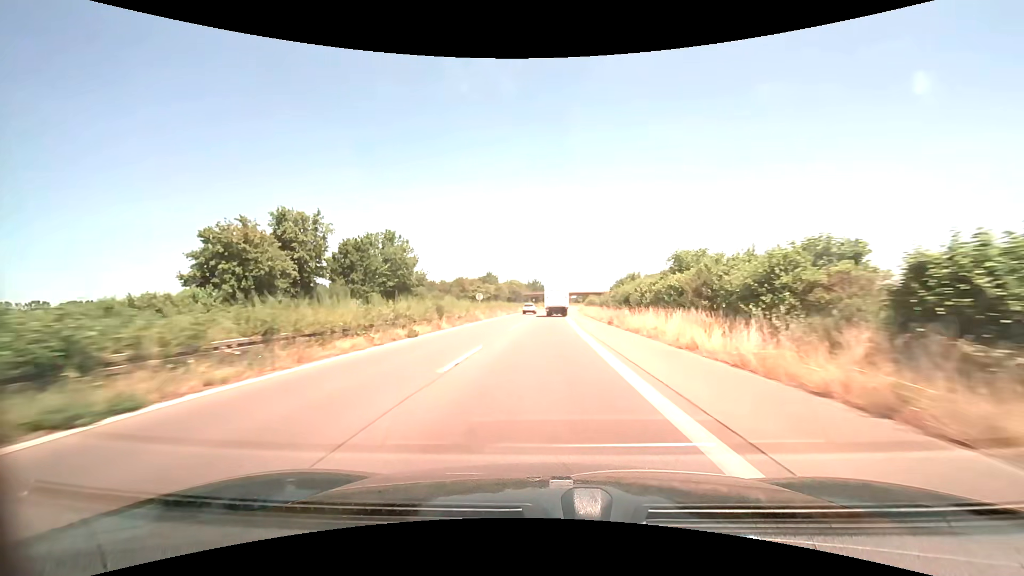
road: trunk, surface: asphalt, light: Day
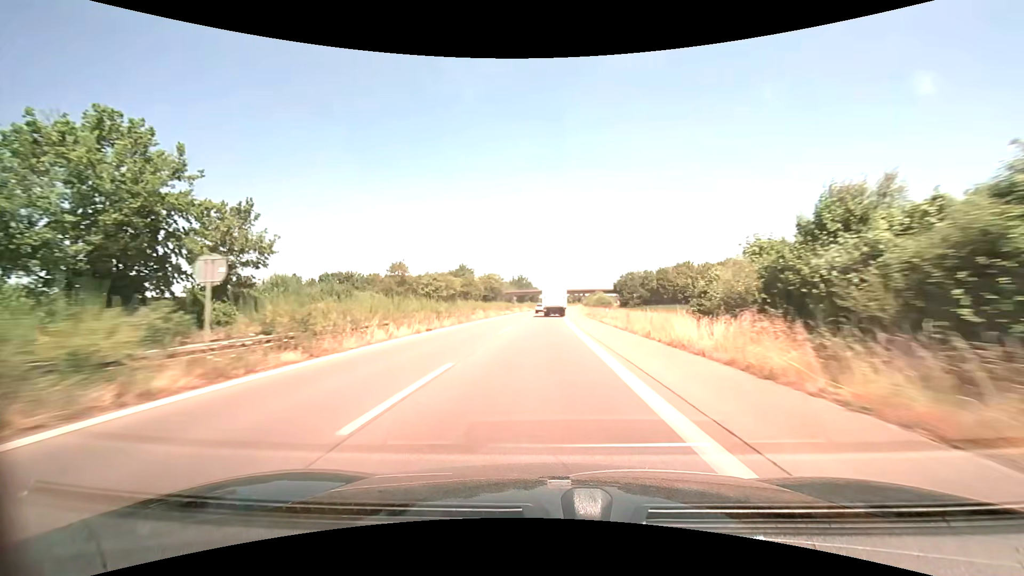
(+0.5, +40.9) m; +1°
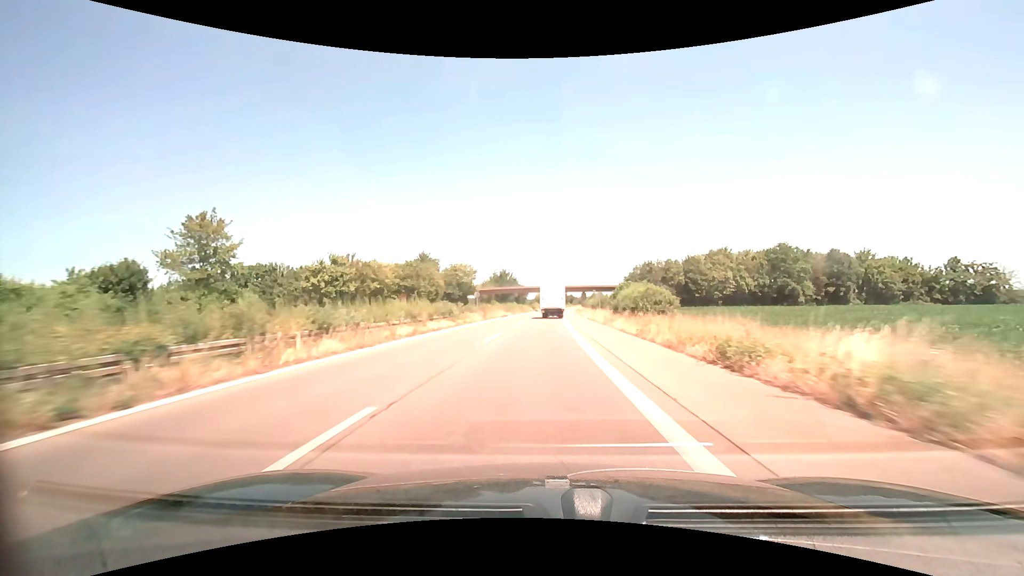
(+0.4, +40.7) m; +1°
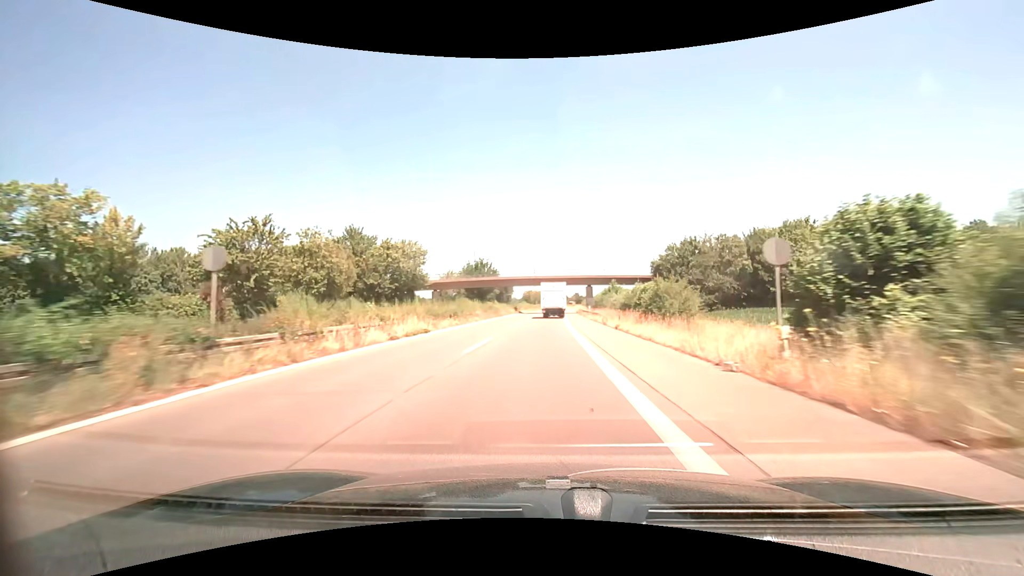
(+0.5, +40.4) m; +1°
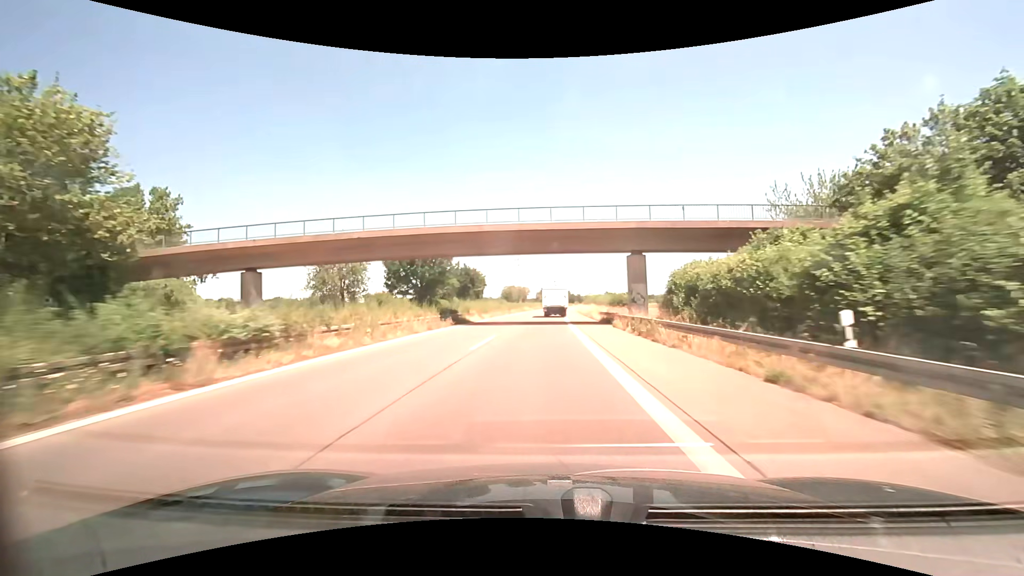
(+0.7, +53.4) m; +1°
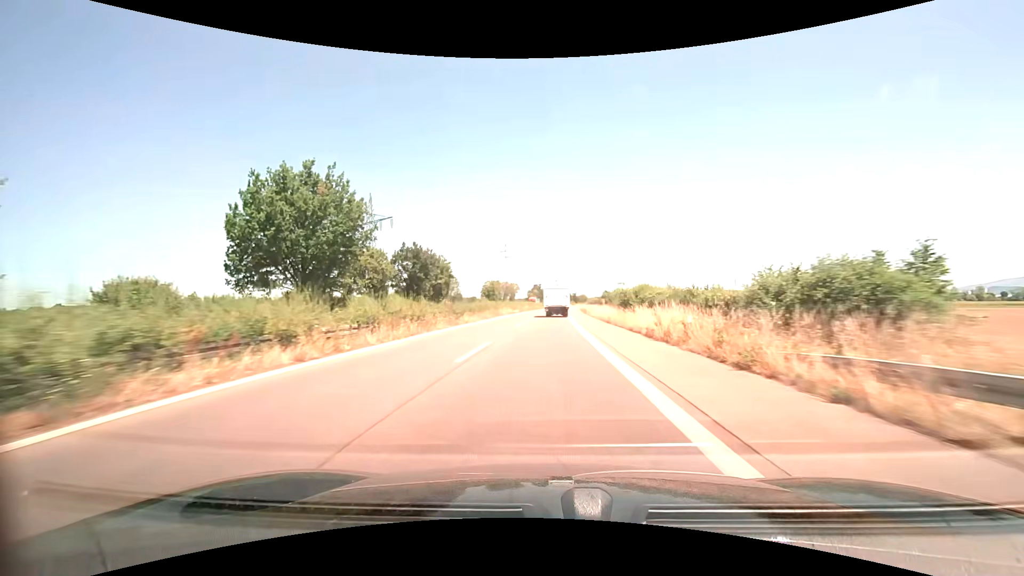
(+0.3, +39.6) m; +1°
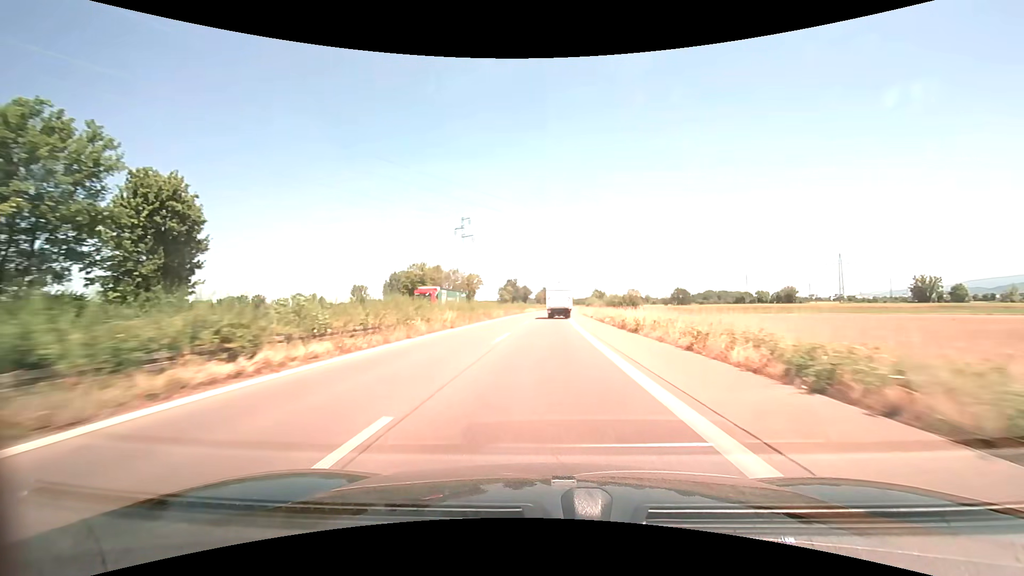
(+0.8, +65.6) m; +2°
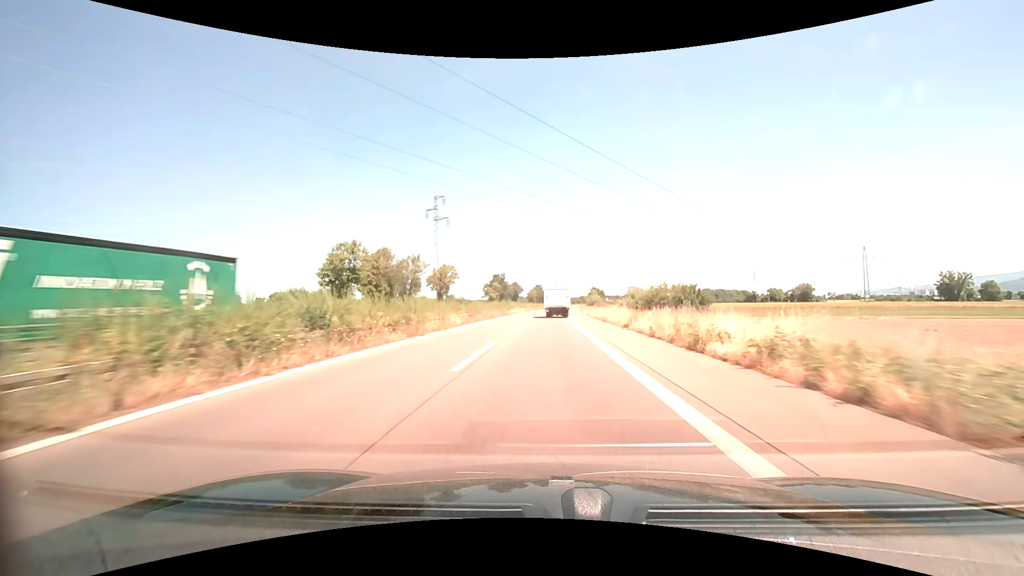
(+0.2, +26.3) m; +1°
(0, +10) (0, +20) (0, +30) (0, +40) (+1, +50) (+1, +60) (+1, +70) (+2, +80) (+2, +90) (+3, +100) m
